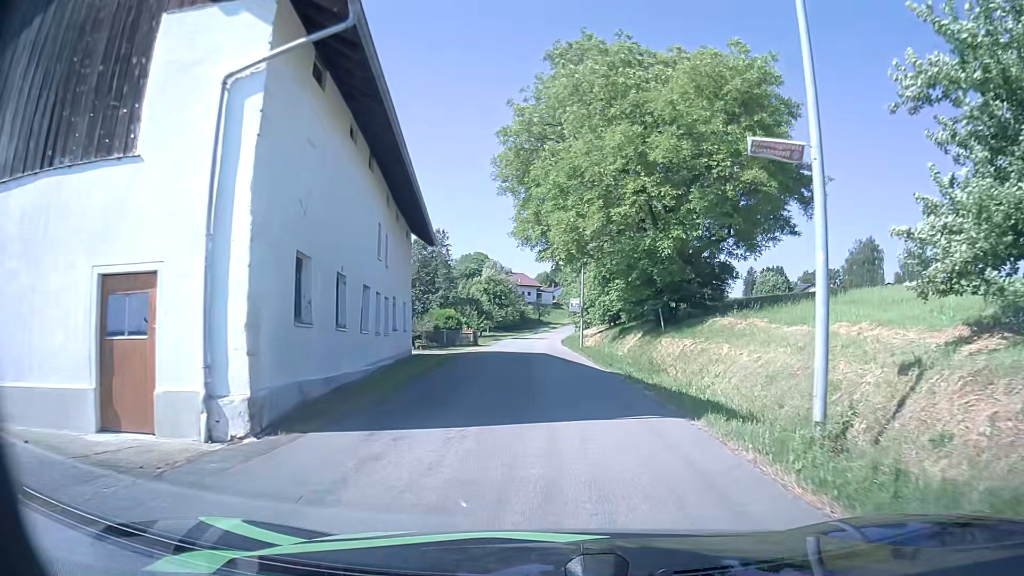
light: Day
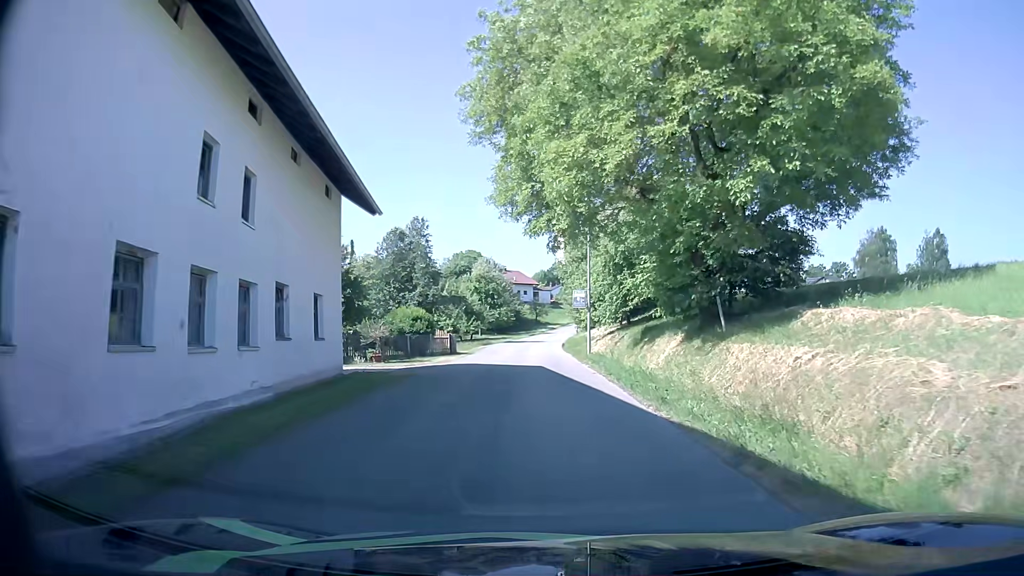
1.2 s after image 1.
(-0.2, +10.0) m; -1°
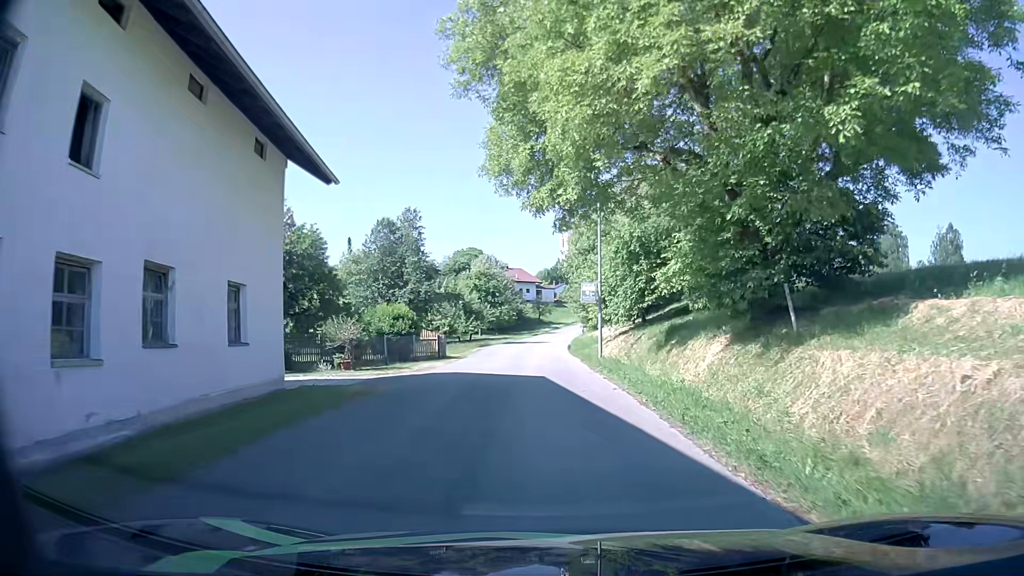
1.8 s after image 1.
(0.0, +5.0) m; 0°
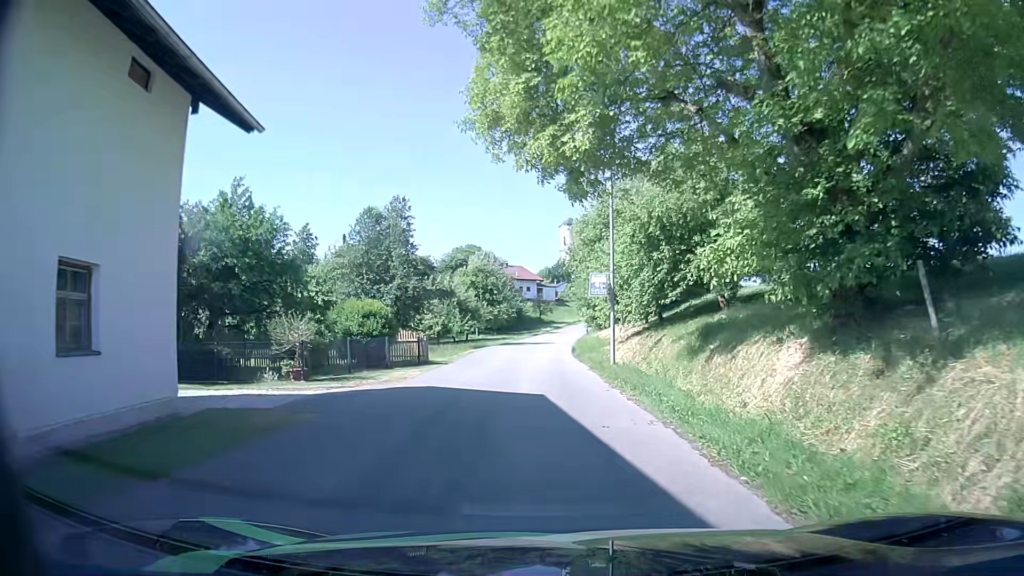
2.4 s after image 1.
(0.0, +4.9) m; -1°
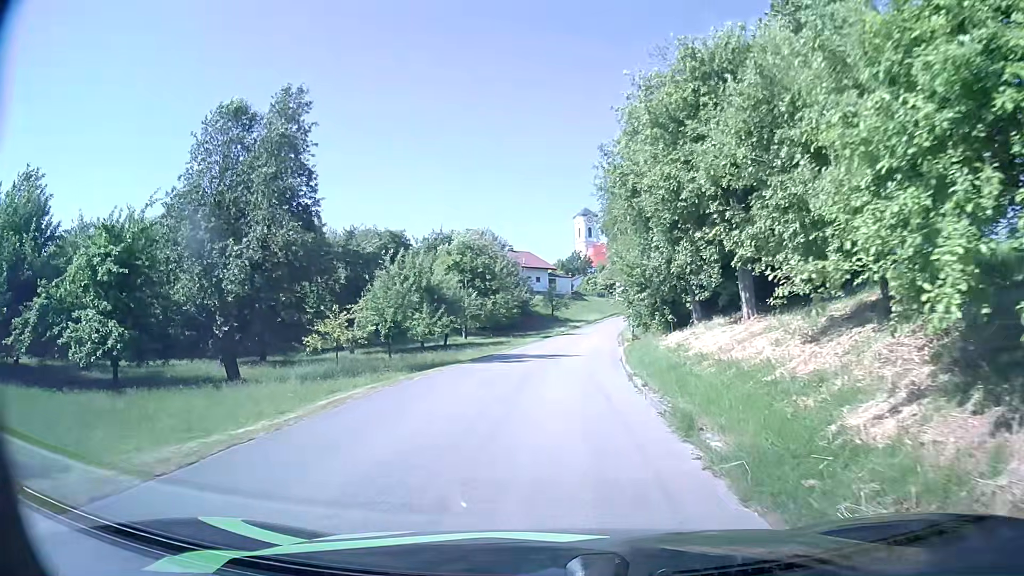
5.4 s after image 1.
(-0.2, +24.9) m; -1°
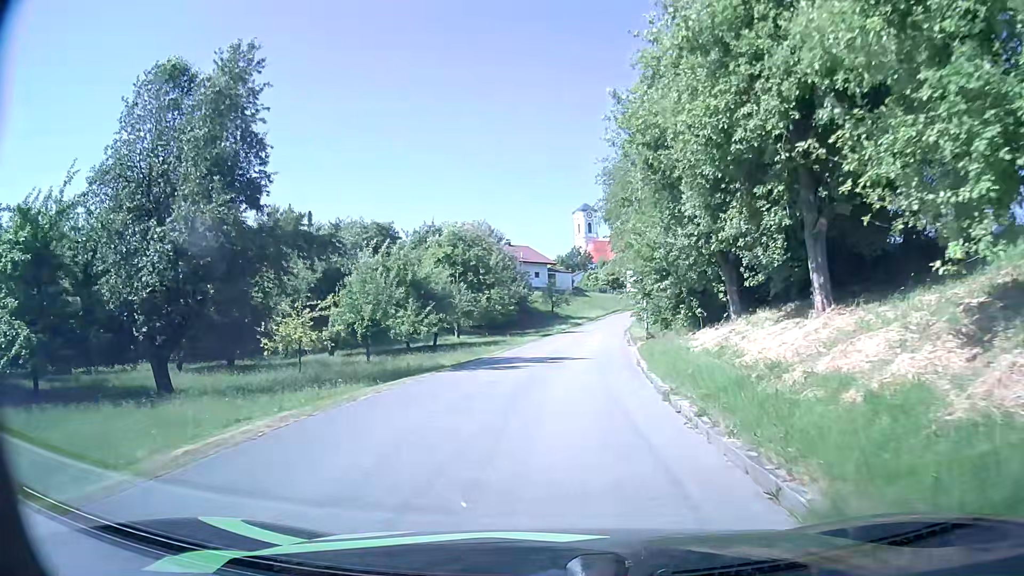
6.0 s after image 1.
(0.0, +5.1) m; +1°
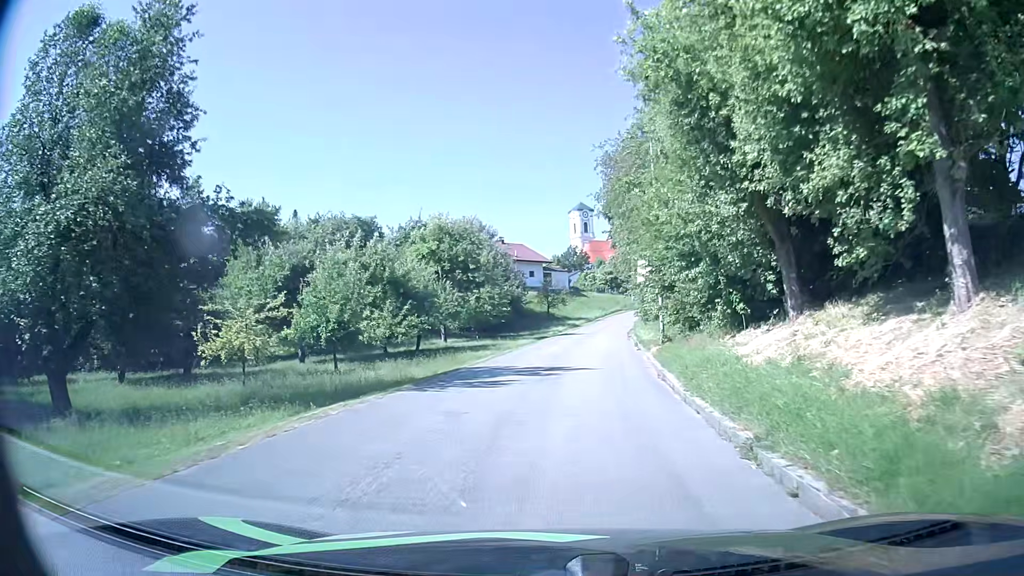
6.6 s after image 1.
(0.0, +5.1) m; -1°
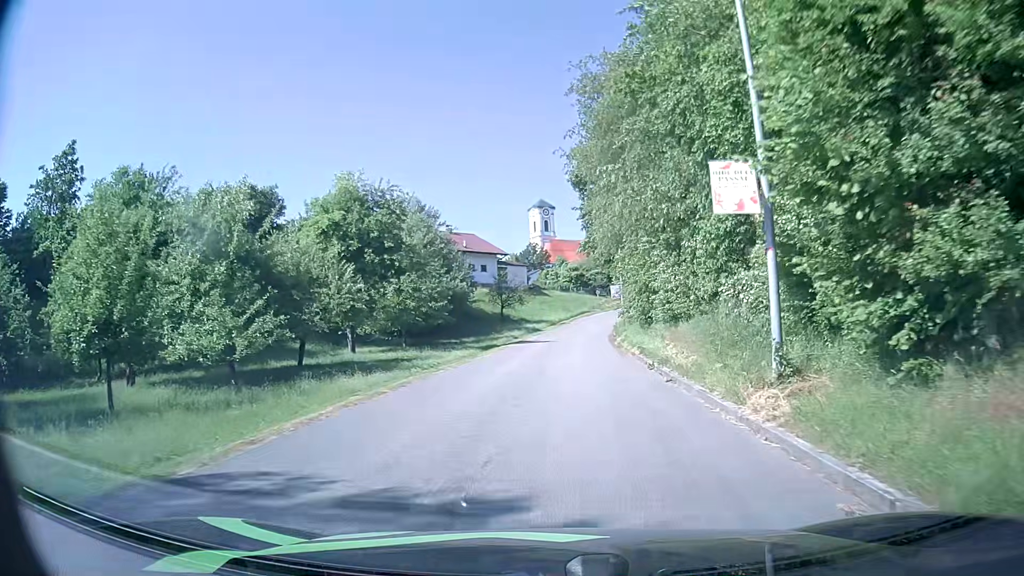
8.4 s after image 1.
(+0.5, +15.4) m; +4°
